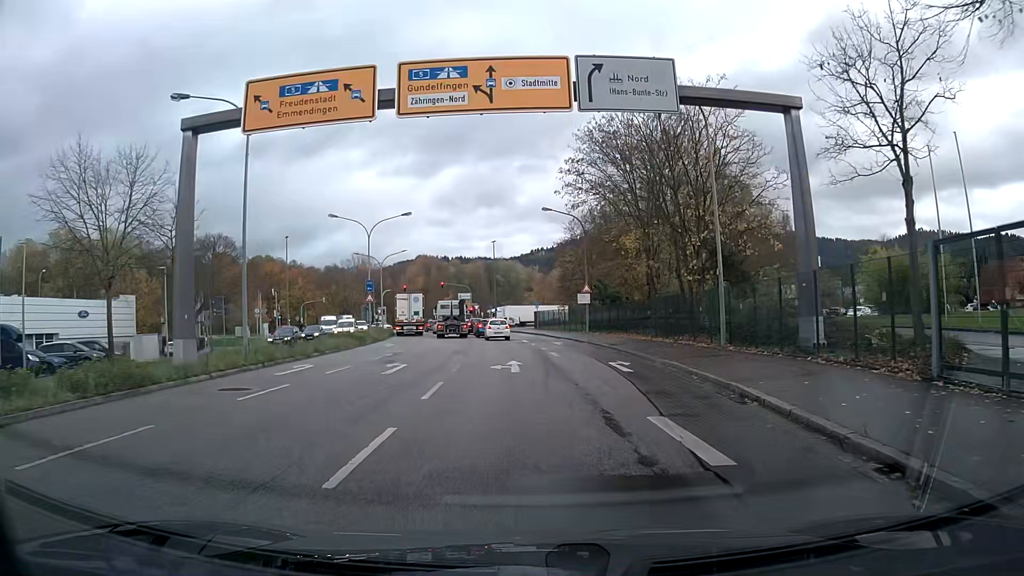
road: primary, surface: asphalt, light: Day
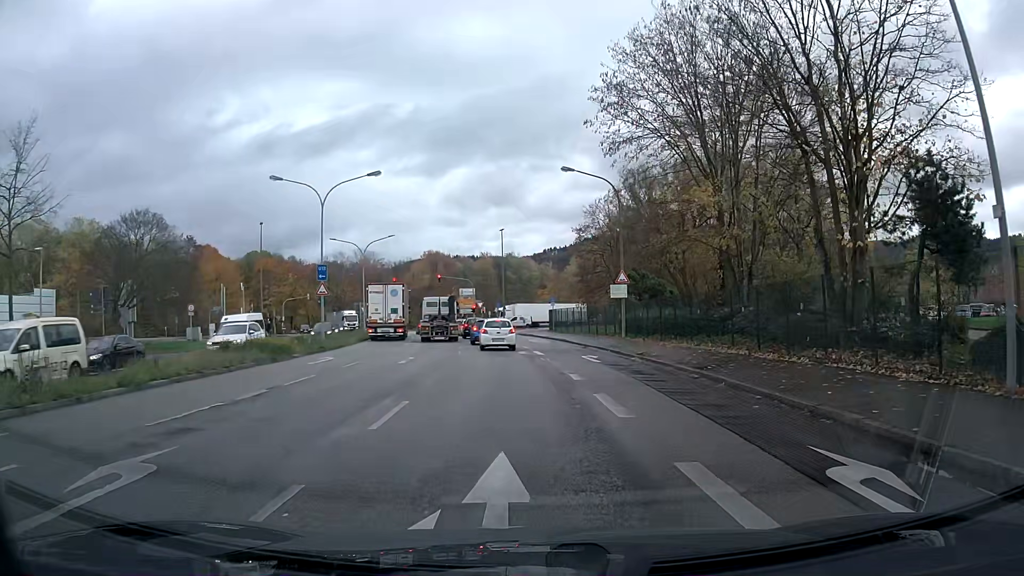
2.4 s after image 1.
(-0.1, +14.6) m; -1°
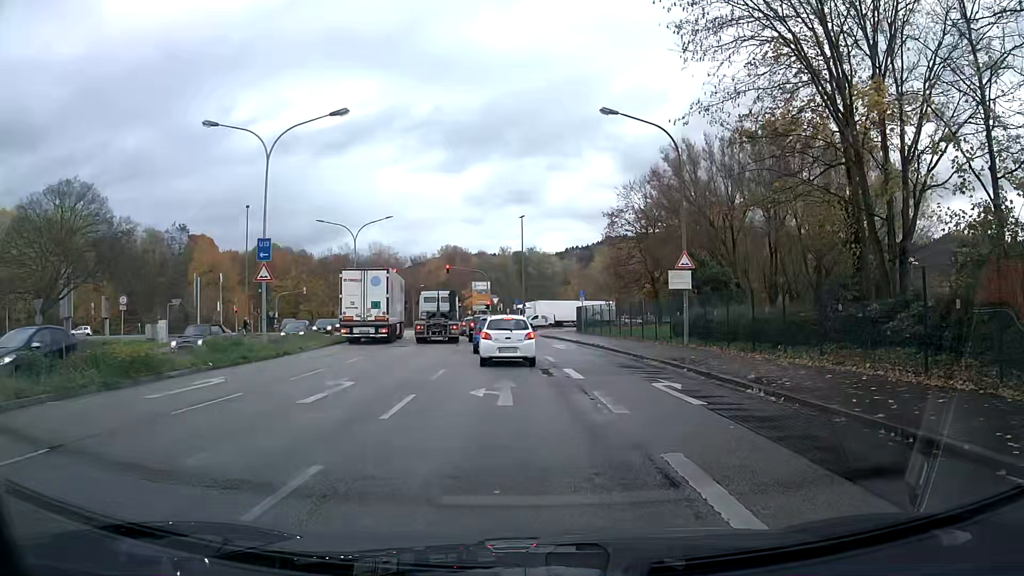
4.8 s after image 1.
(-0.1, +11.1) m; -1°
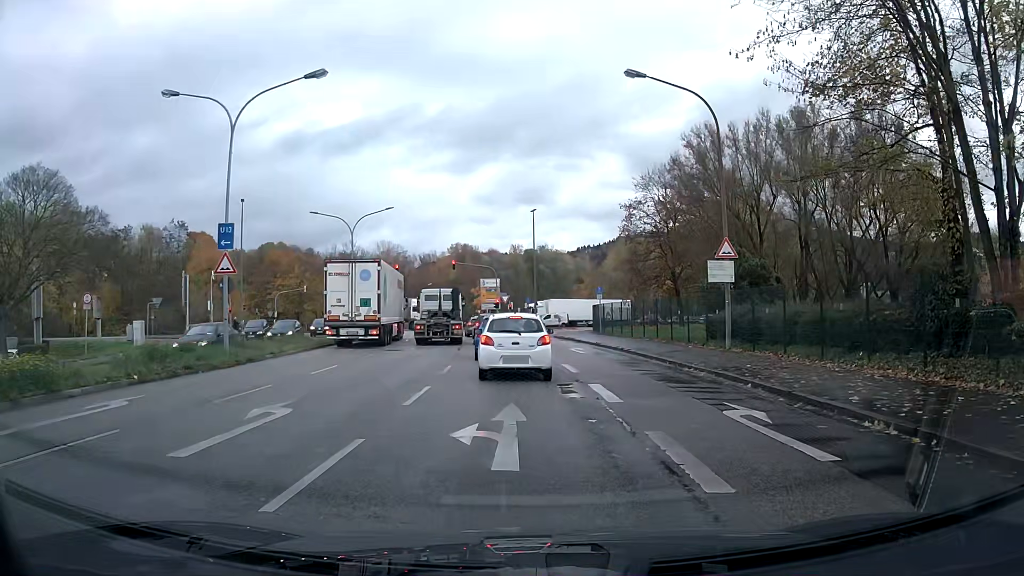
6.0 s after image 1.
(0.0, +4.5) m; -1°
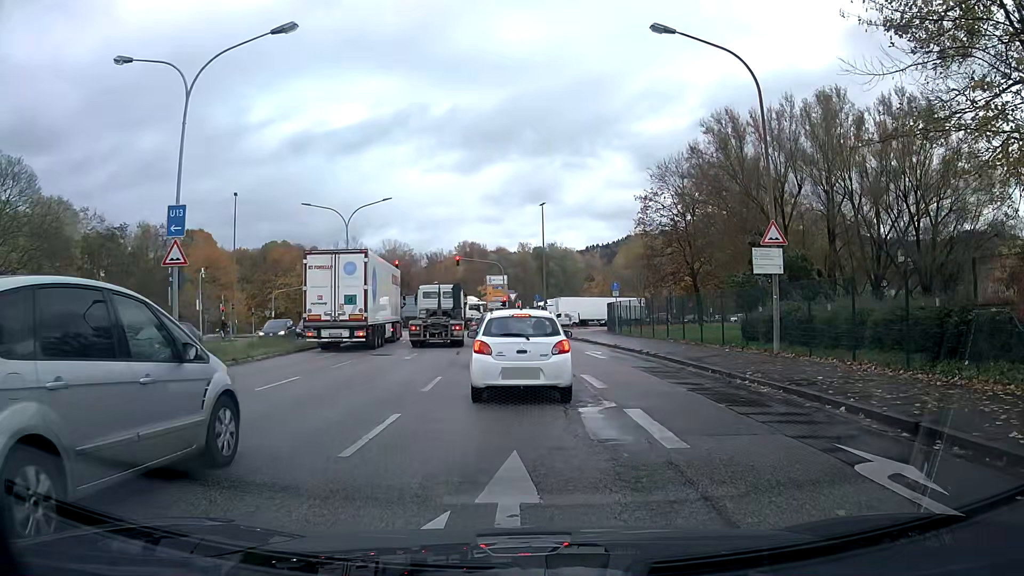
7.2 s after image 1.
(0.0, +4.0) m; -1°
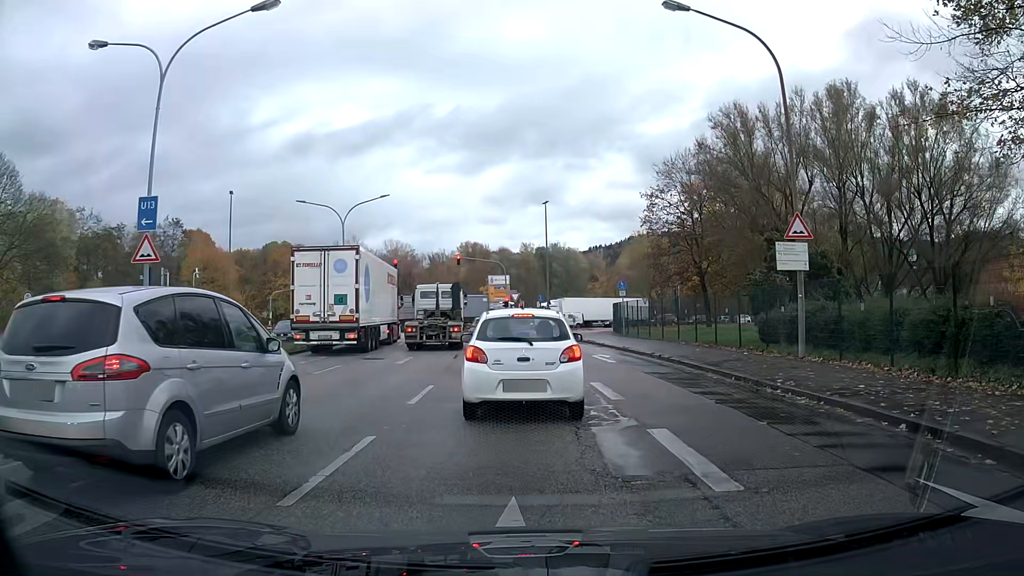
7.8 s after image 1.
(0.0, +1.7) m; 0°
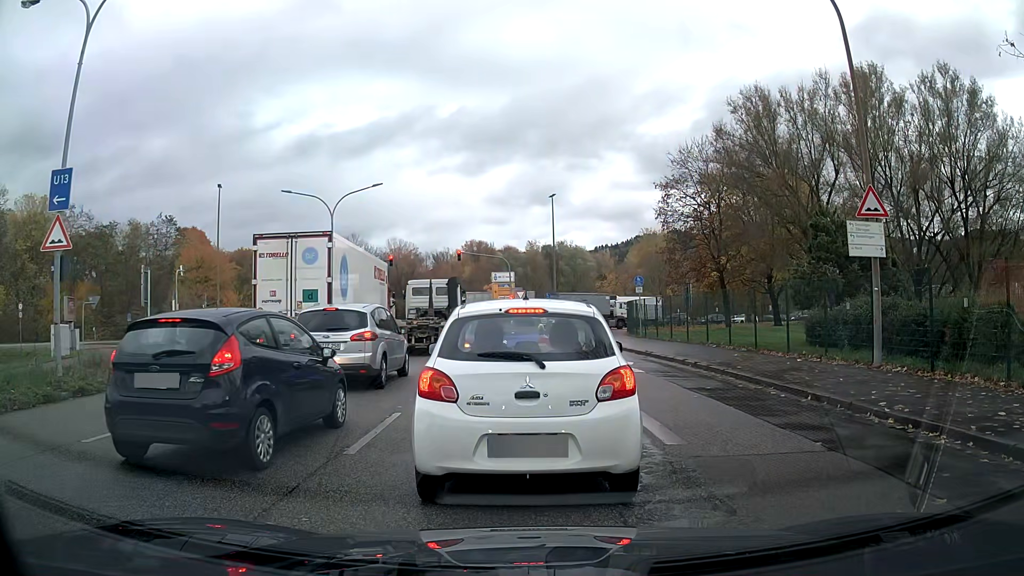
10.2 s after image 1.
(0.0, +3.9) m; -1°
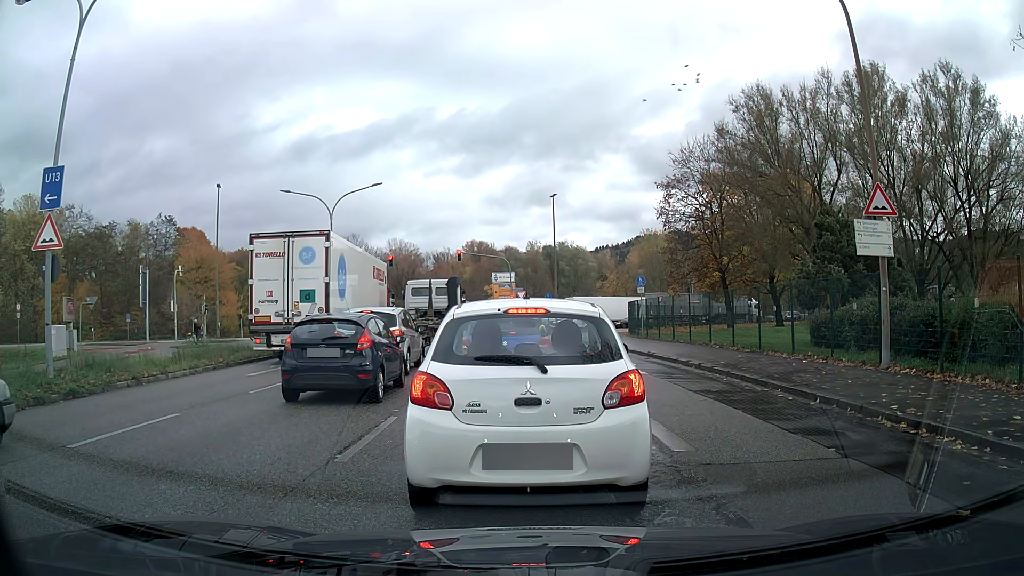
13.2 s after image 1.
(0.0, +0.4) m; 0°
(0, +10) (-1, +20) (-1, +30) (-2, +40) (-4, +50) (-6, +59) (-13, +67) (-22, +69) (-32, +67) (-41, +63) m
